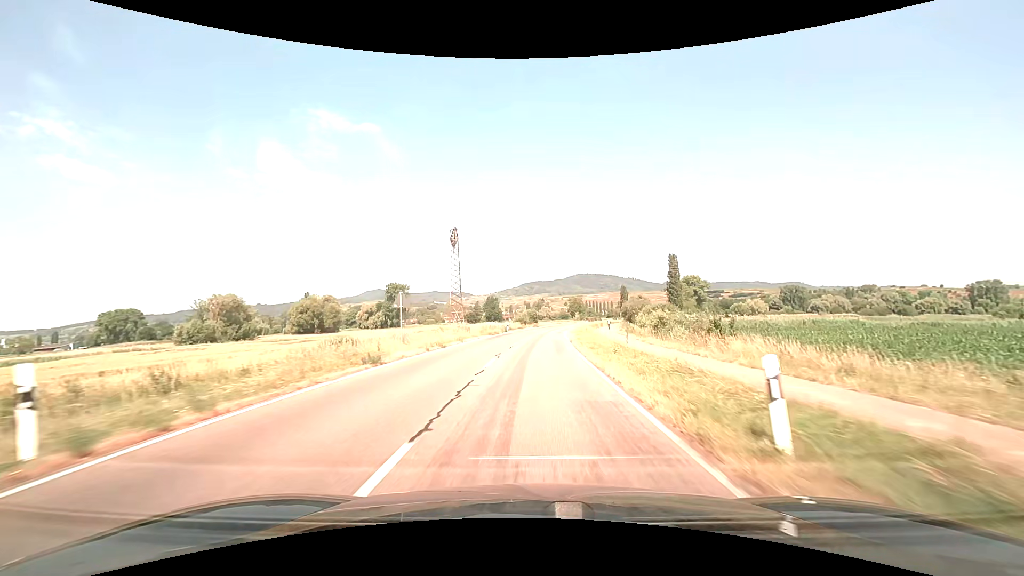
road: tertiary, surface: asphalt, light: Day
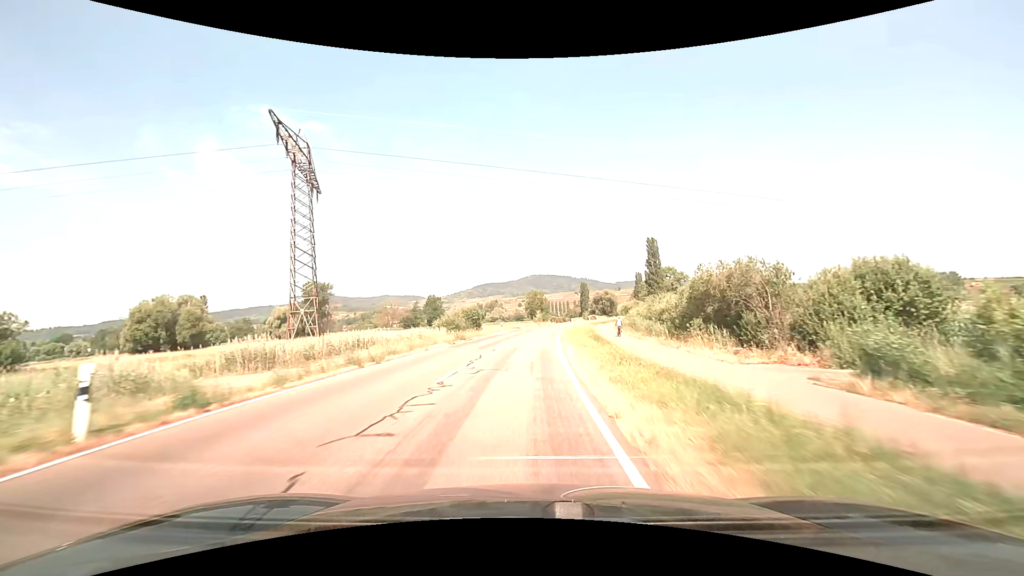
(+2.7, +50.5) m; +5°
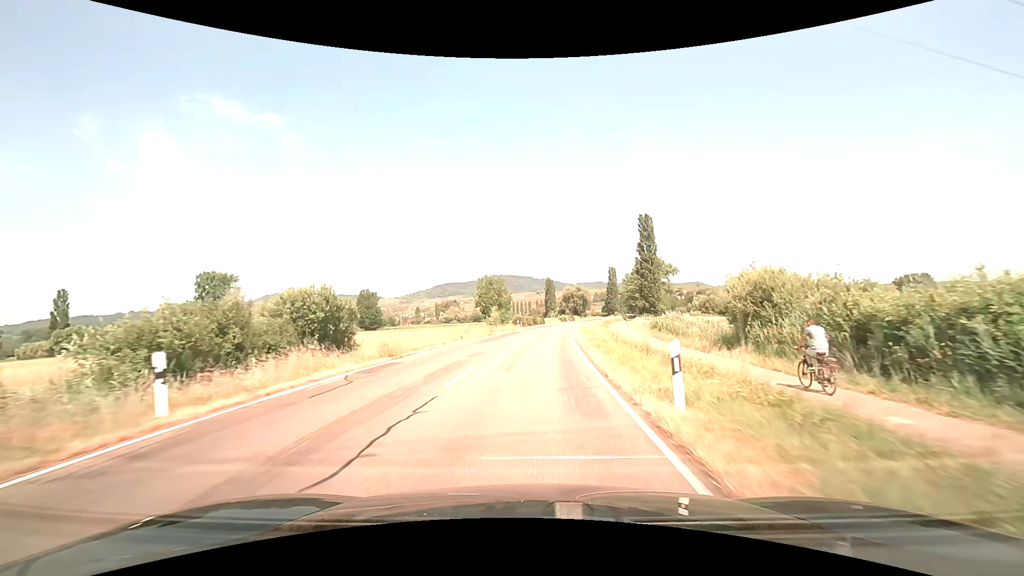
(+1.6, +49.1) m; +4°
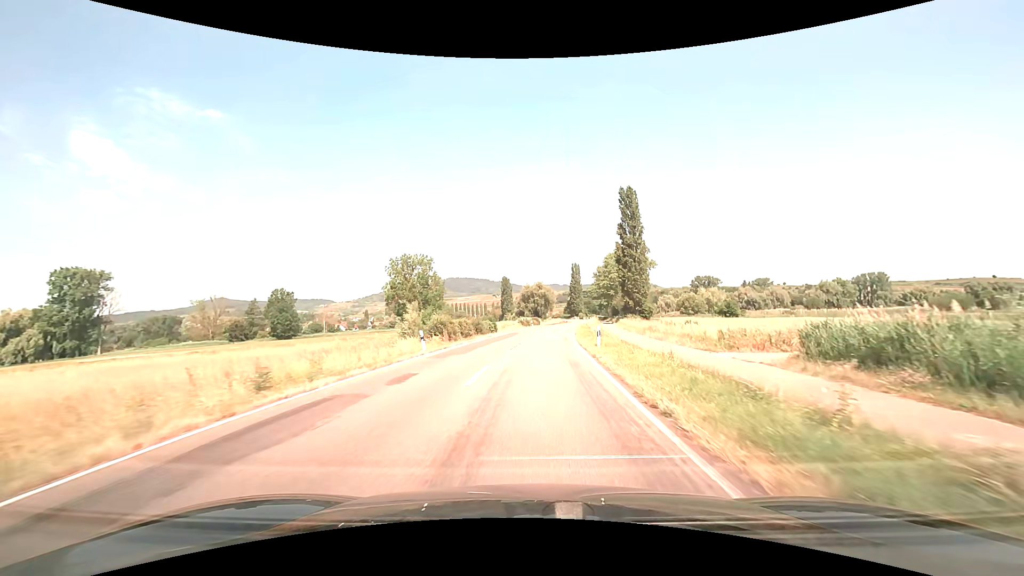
(+1.4, +35.7) m; +5°
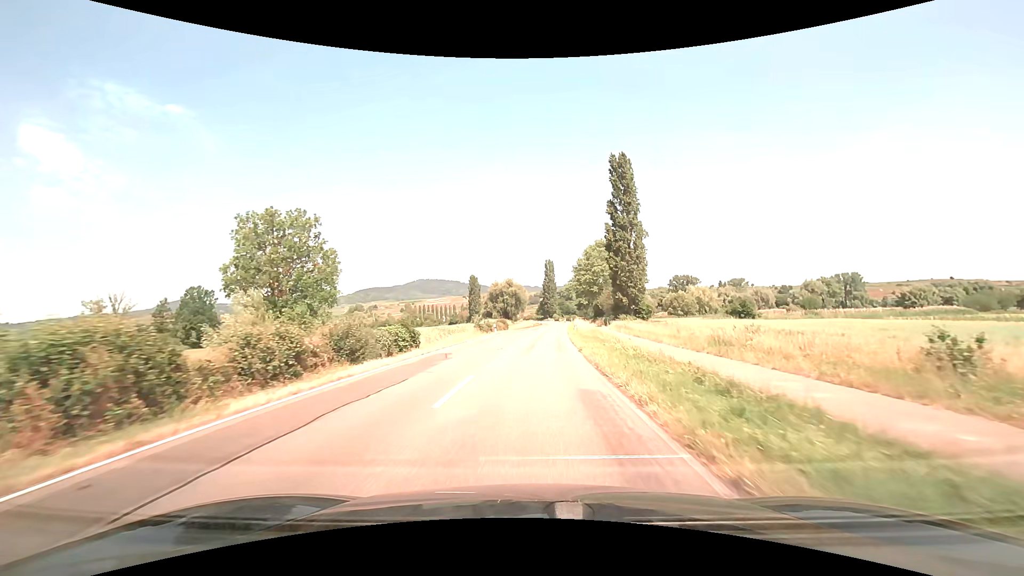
(+0.9, +25.9) m; +3°
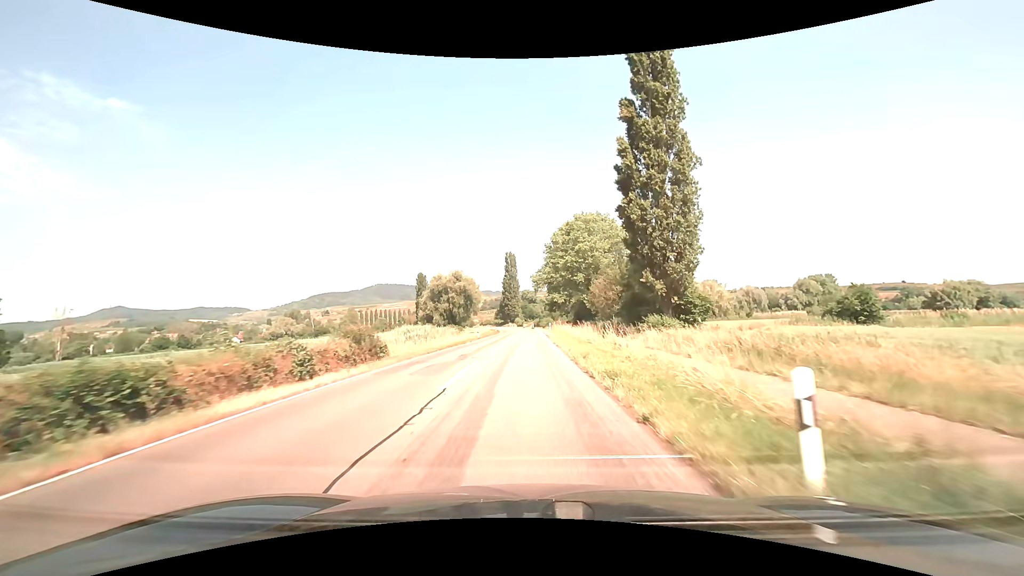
(+1.9, +45.9) m; +4°
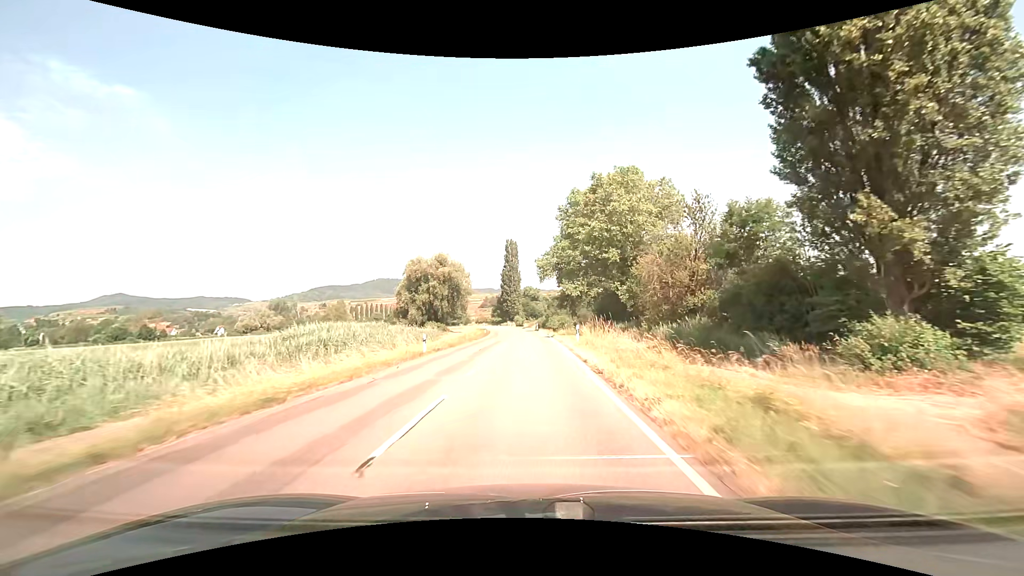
(-0.2, +29.1) m; 0°
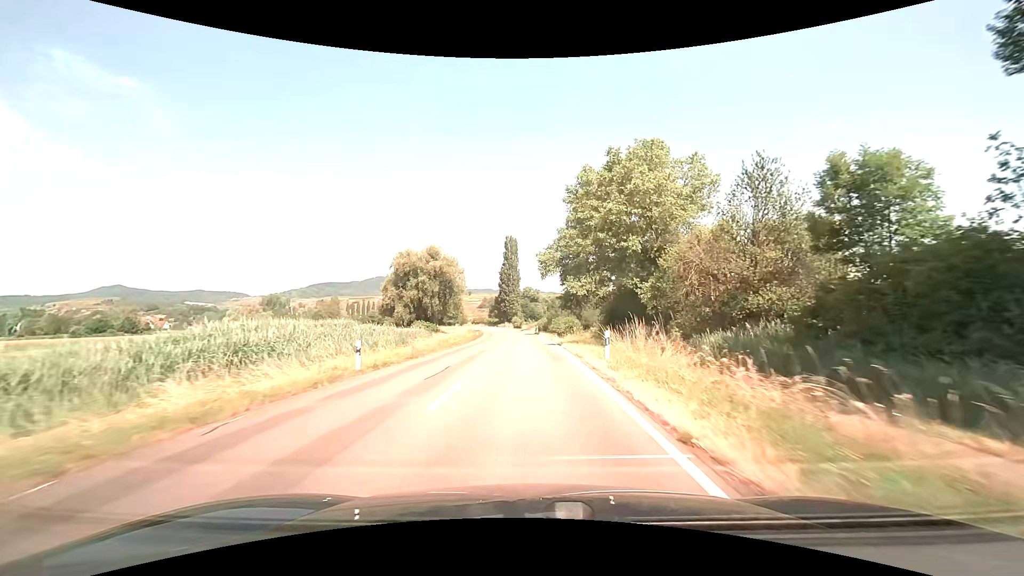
(0.0, +9.9) m; 0°
(0, +10) (0, +20) (0, +30) (0, +40) (0, +50) (-1, +60) (-1, +70) (-2, +80) (-3, +90) (-4, +100) m
